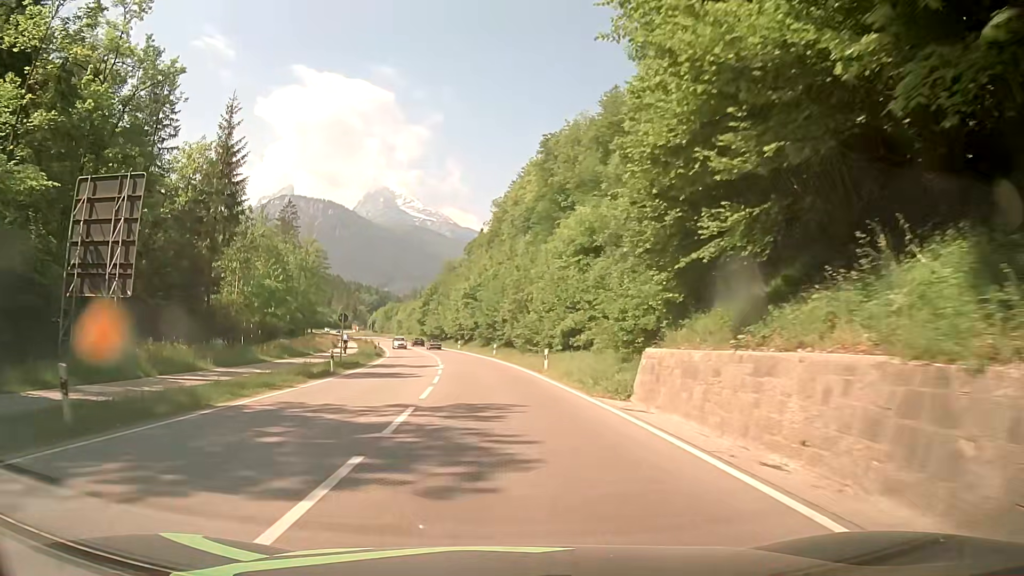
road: primary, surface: asphalt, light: Day
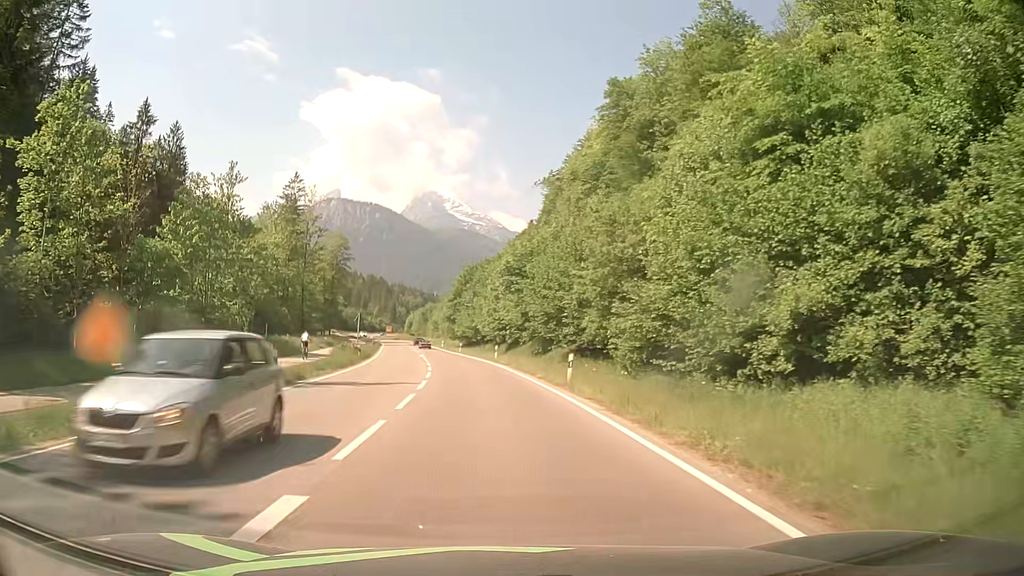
(-1.4, +32.5) m; -5°
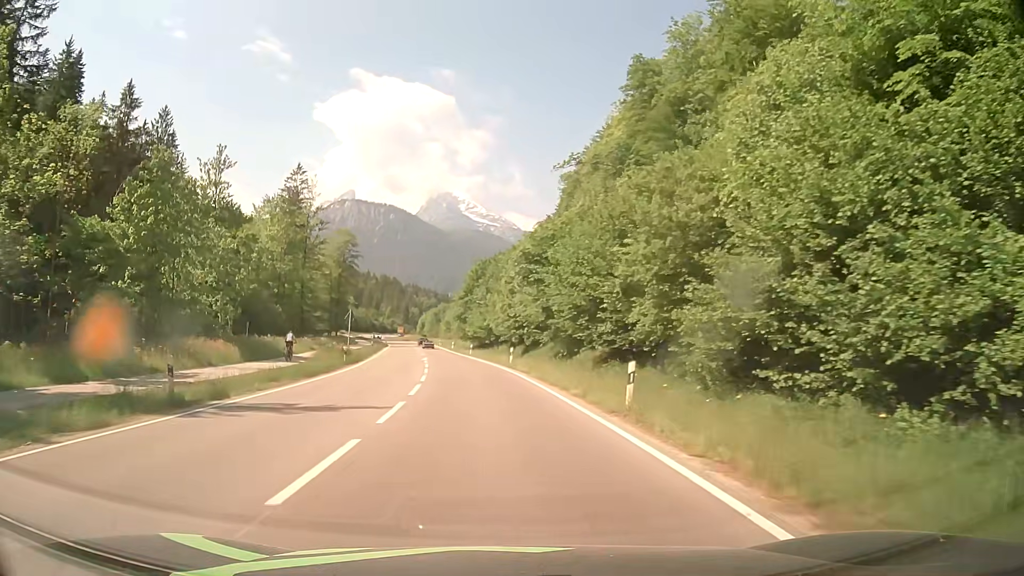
(-0.1, +8.3) m; -1°
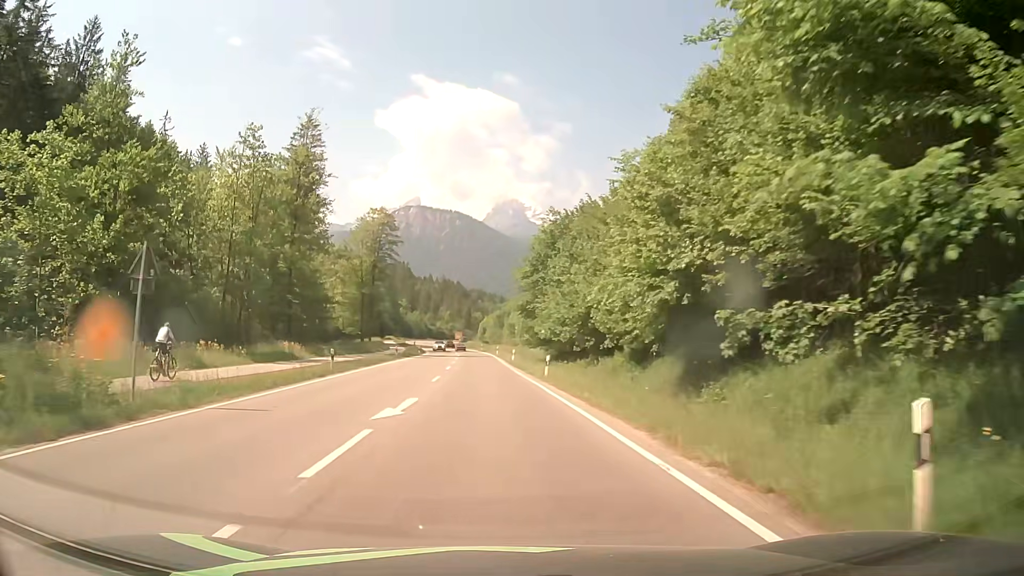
(-2.0, +35.0) m; -5°
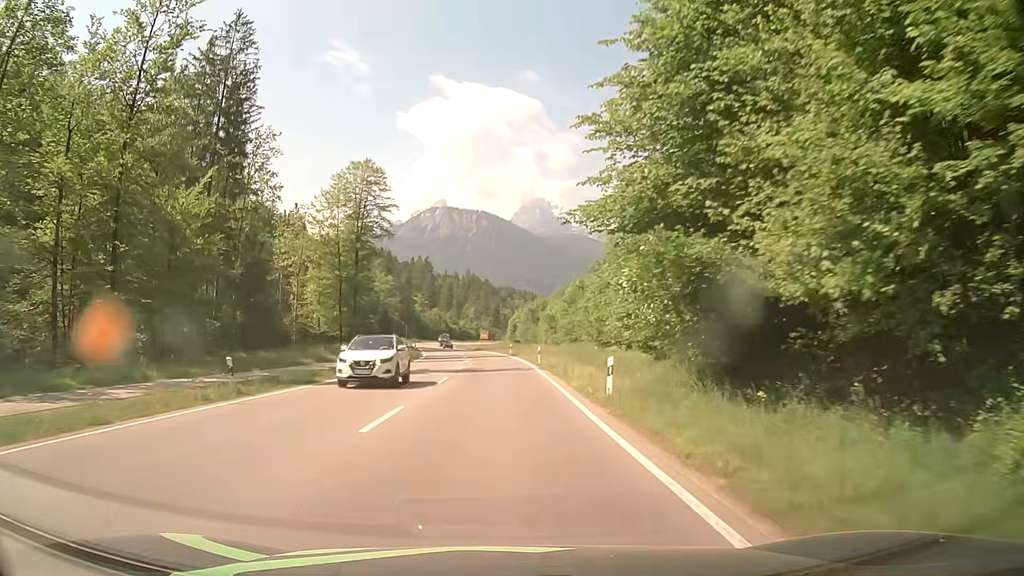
(-1.4, +38.4) m; -3°
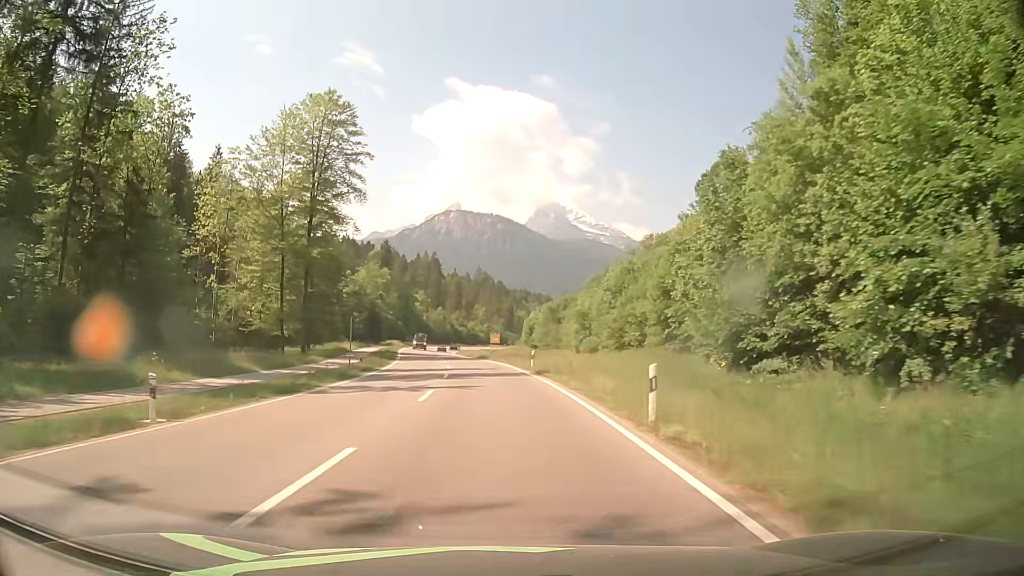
(-0.3, +29.5) m; -2°
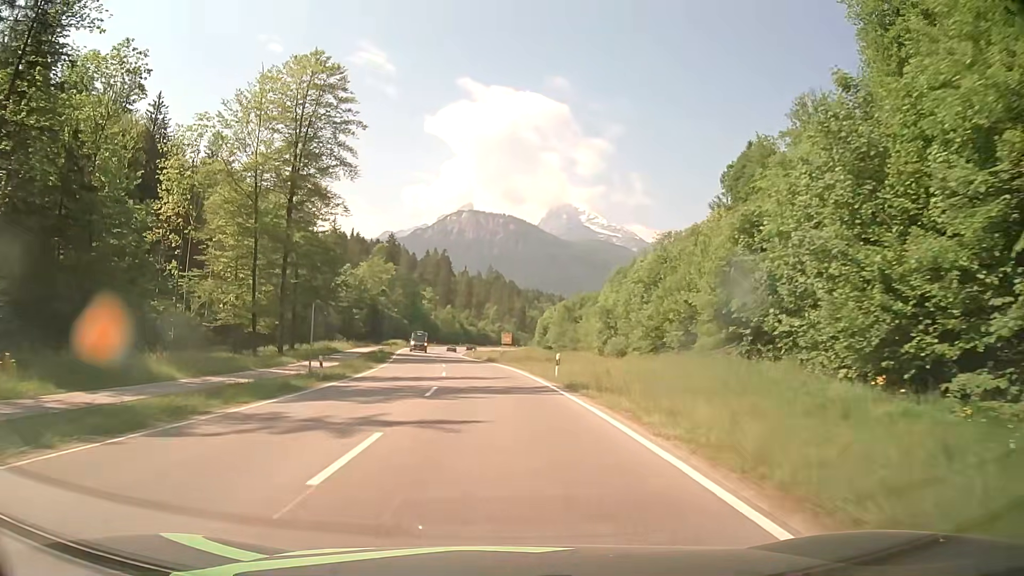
(0.0, +10.4) m; -1°
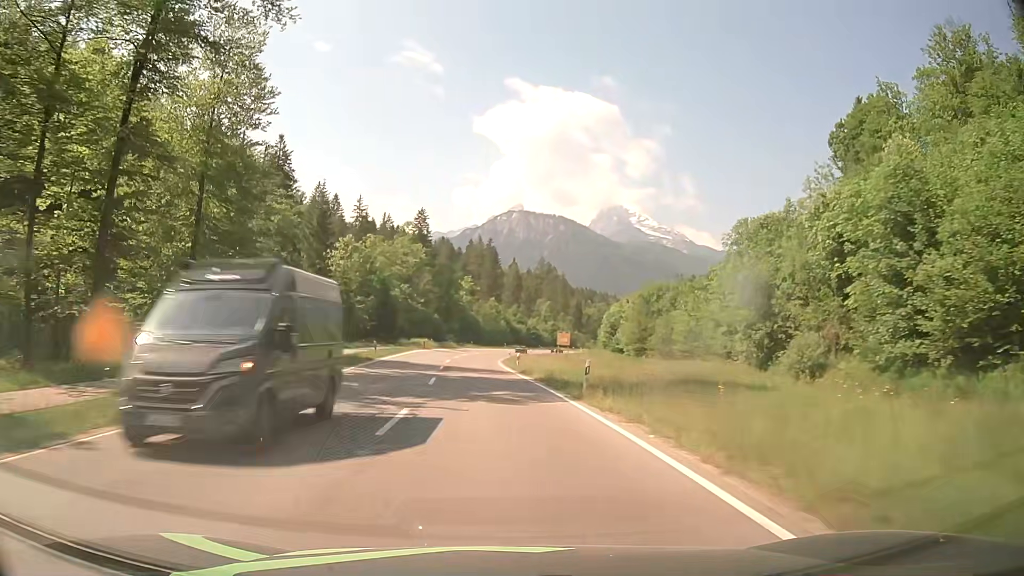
(-1.0, +32.9) m; -4°
(0, +10) (0, +20) (-1, +30) (-2, +40) (-2, +50) (-2, +60) (-2, +70) (-2, +80) (-1, +90) (0, +100) m
